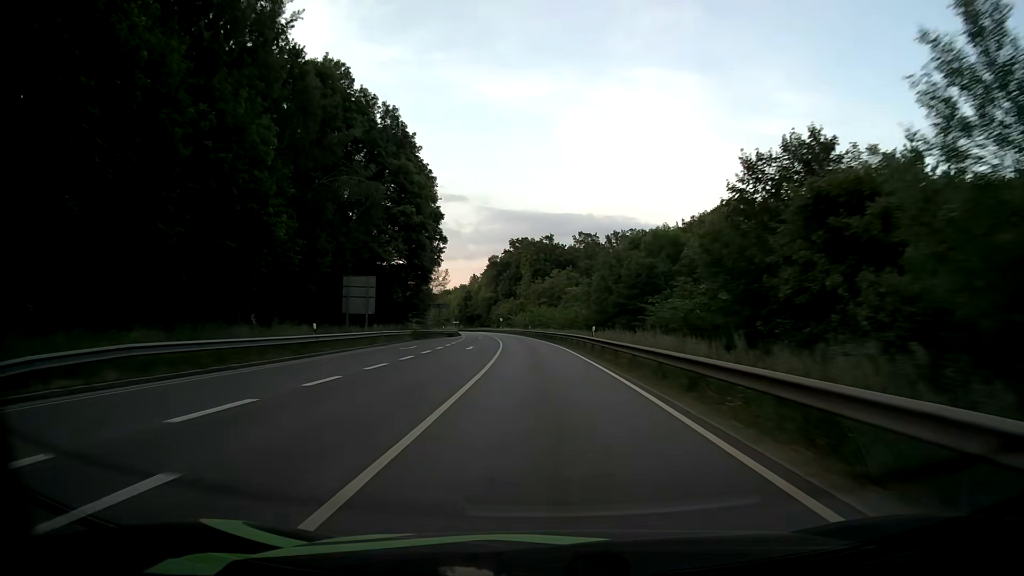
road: primary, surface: asphalt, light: Day
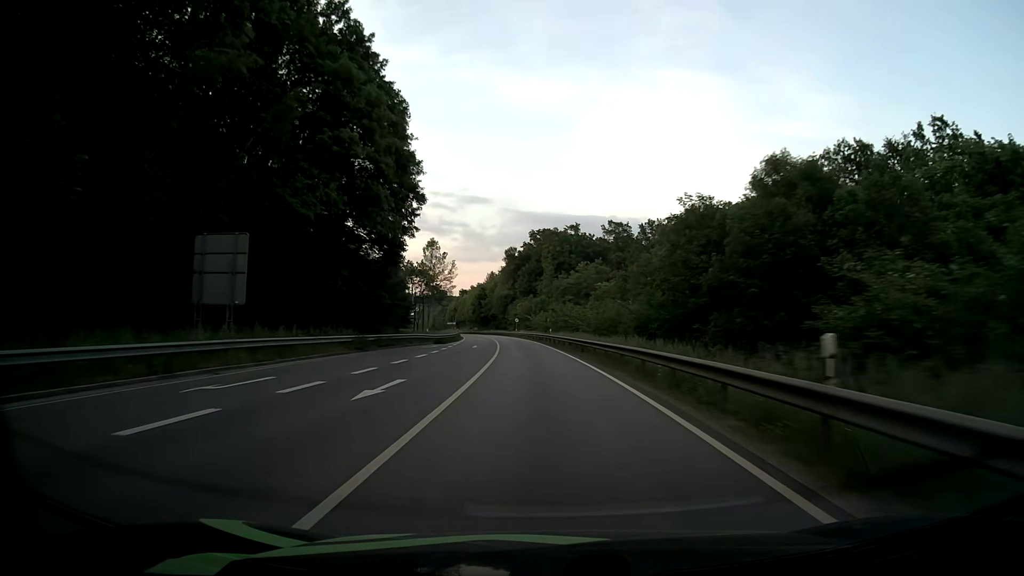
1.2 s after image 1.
(-0.6, +25.6) m; -2°
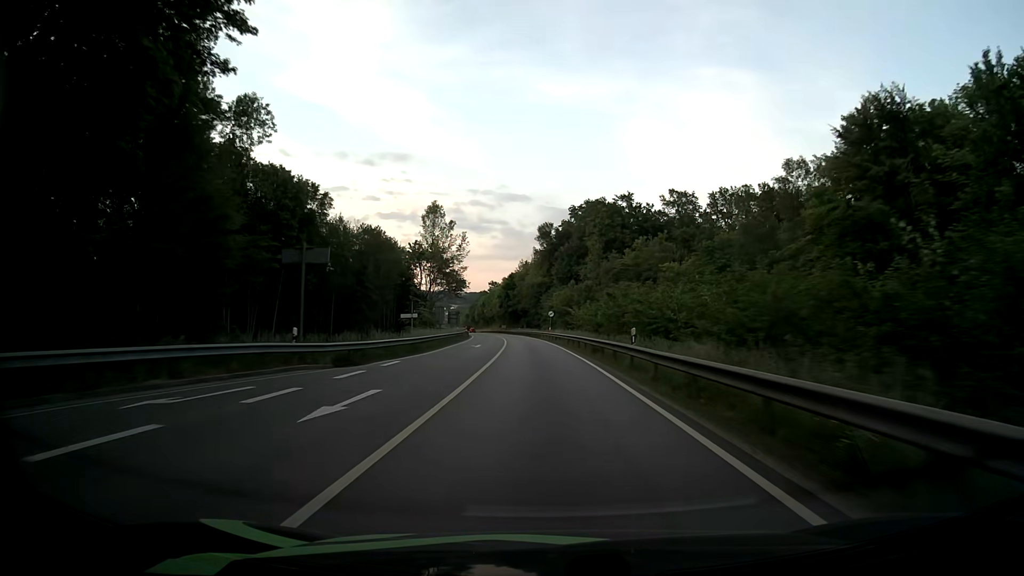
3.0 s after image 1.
(-1.1, +38.3) m; -3°
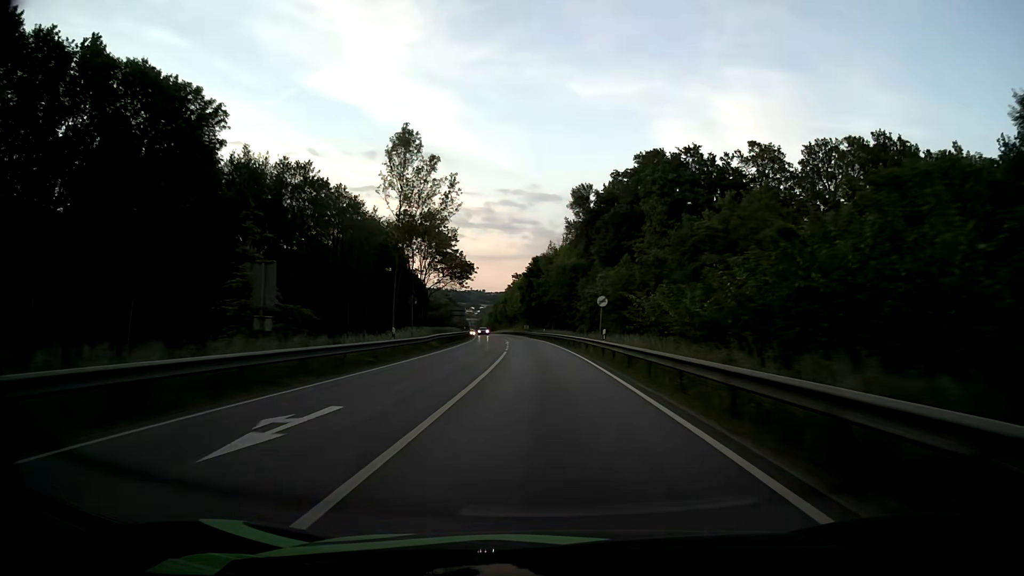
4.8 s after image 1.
(-0.8, +38.2) m; -3°
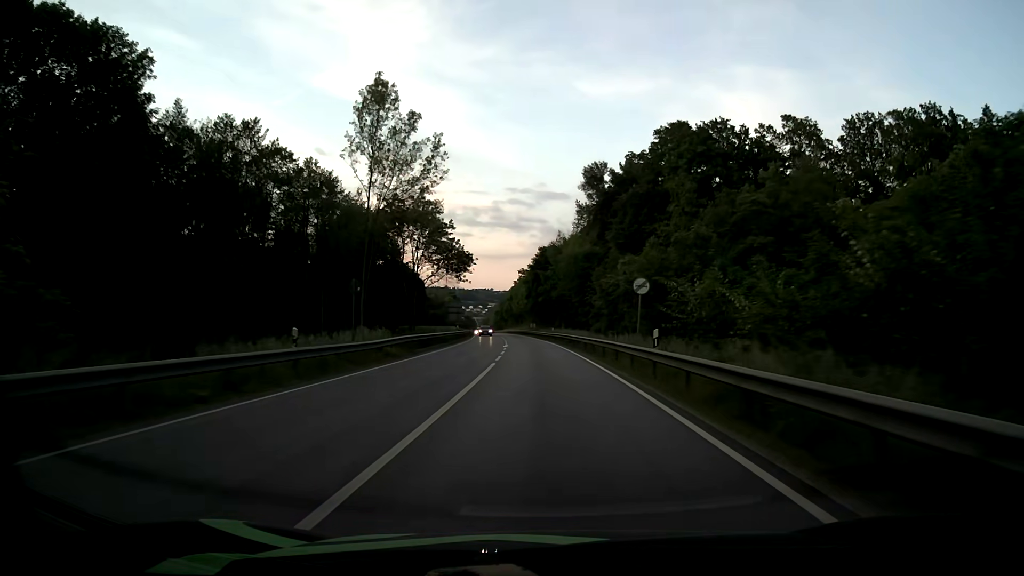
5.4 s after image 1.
(-0.1, +12.7) m; -1°
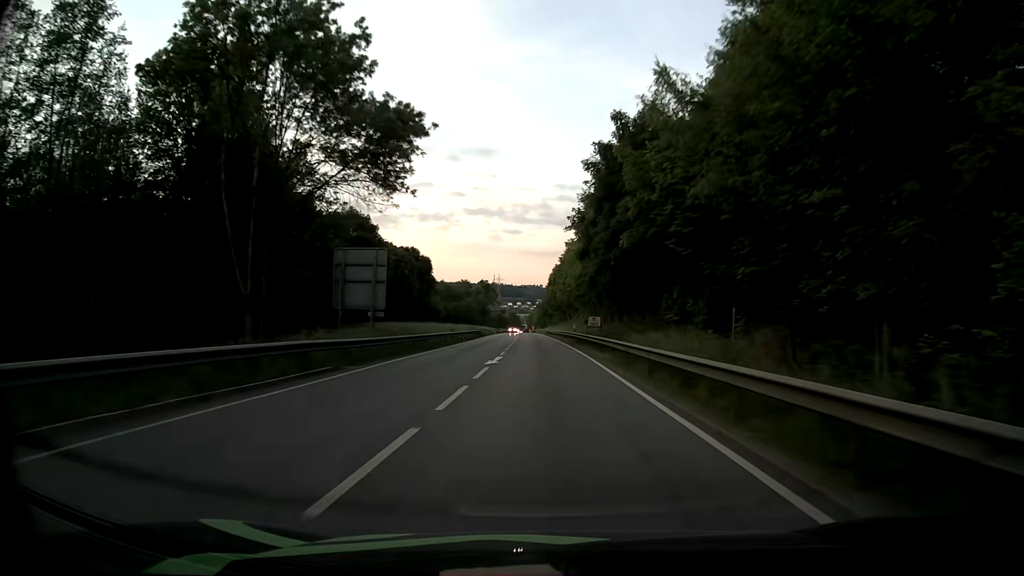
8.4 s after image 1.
(-2.4, +63.7) m; -4°
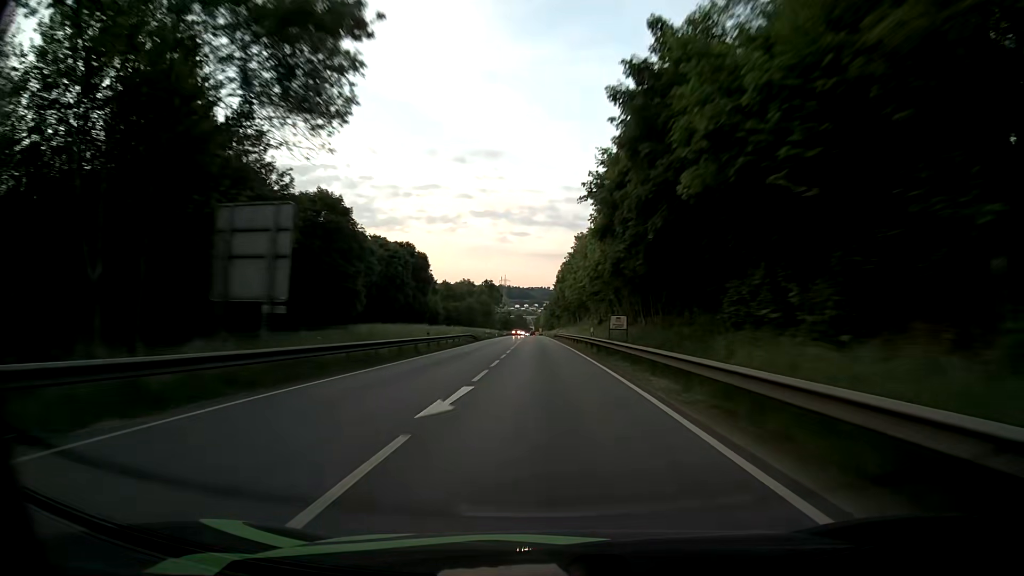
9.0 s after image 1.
(0.0, +12.8) m; -1°
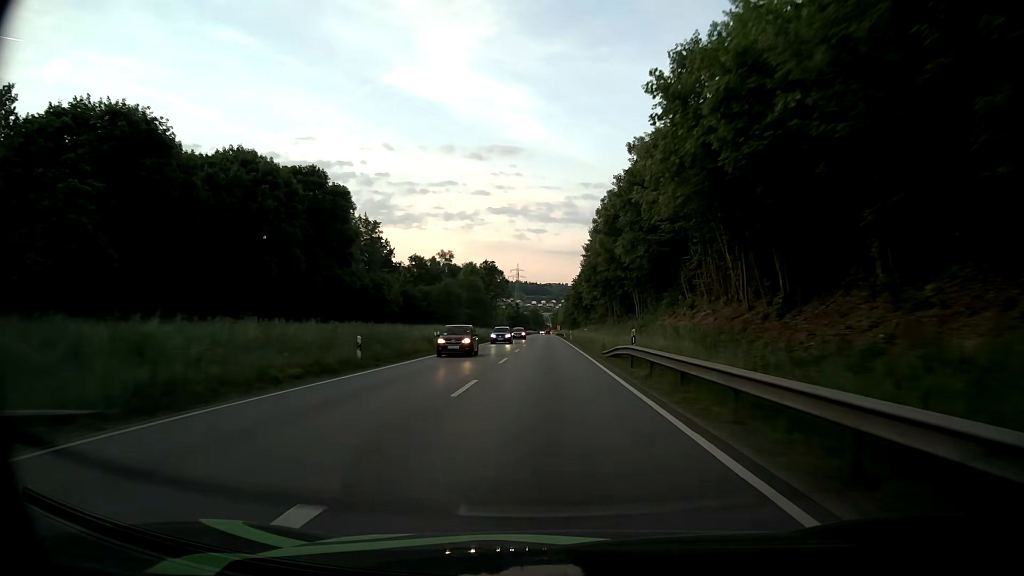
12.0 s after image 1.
(-0.9, +63.7) m; -1°
(0, +10) (0, +20) (0, +30) (0, +40) (0, +50) (0, +60) (0, +70) (0, +80) (0, +90) (0, +100) m
